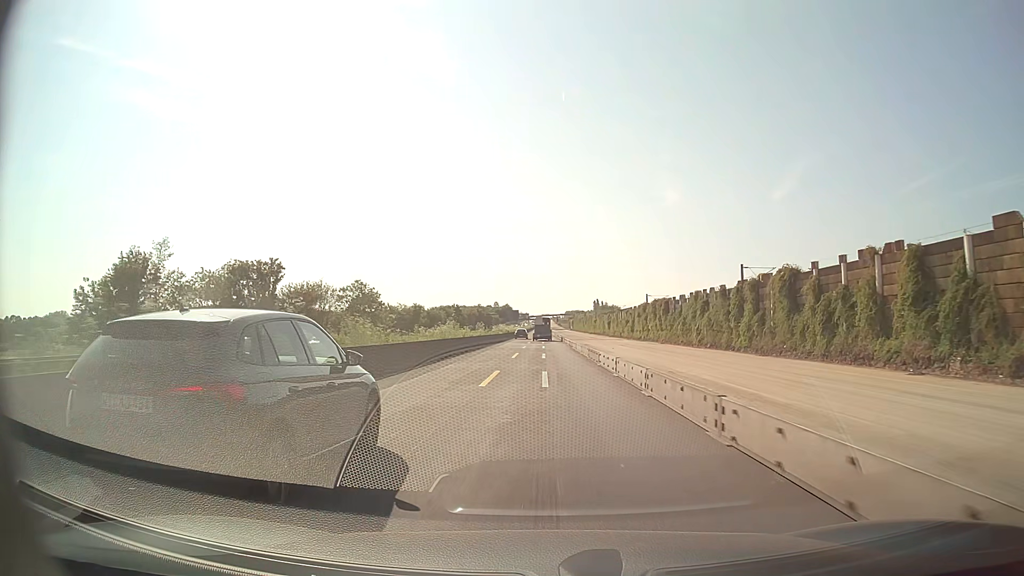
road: motorway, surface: asphalt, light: Day
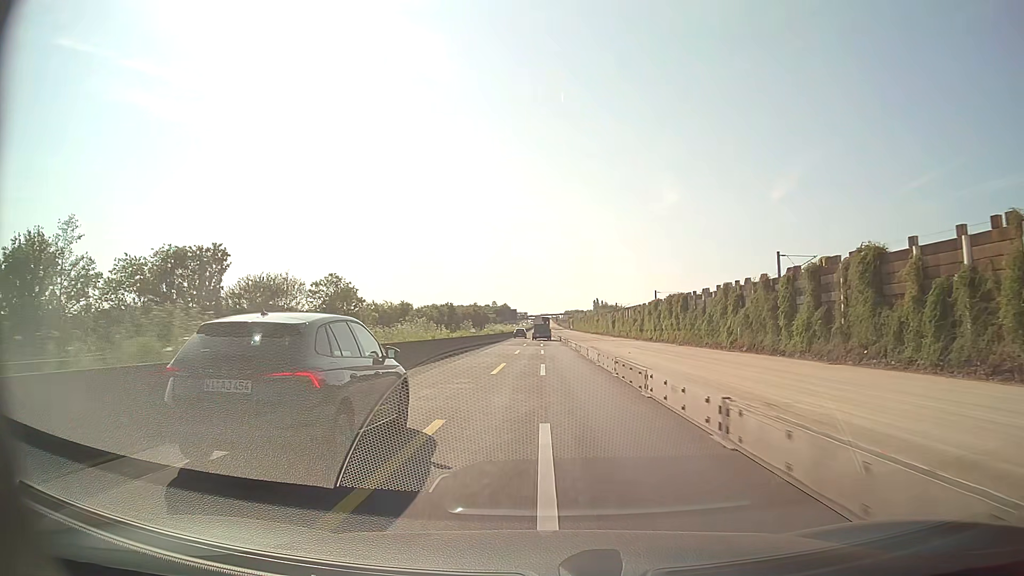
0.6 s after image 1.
(0.0, +12.3) m; 0°
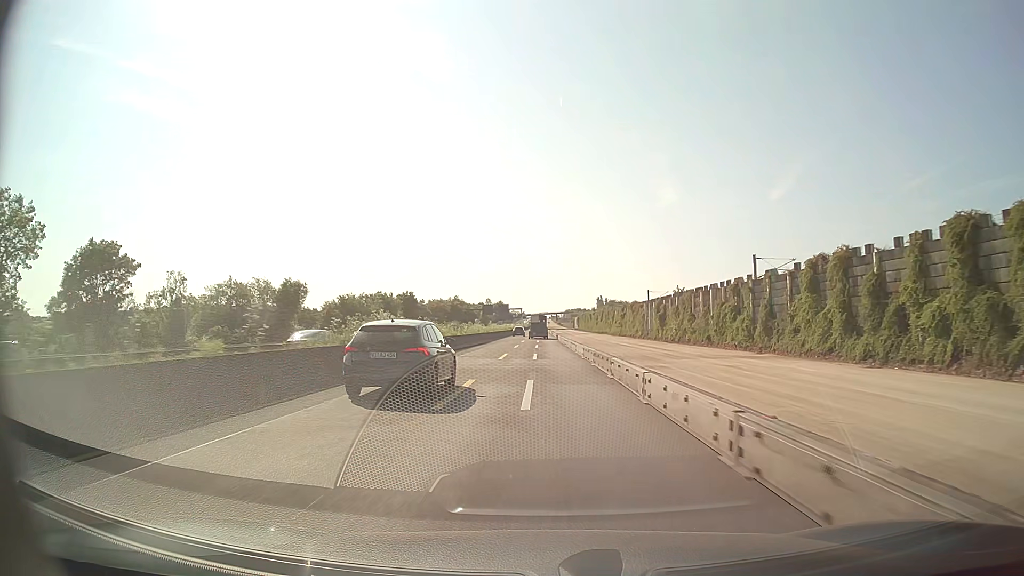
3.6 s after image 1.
(+0.1, +62.3) m; 0°
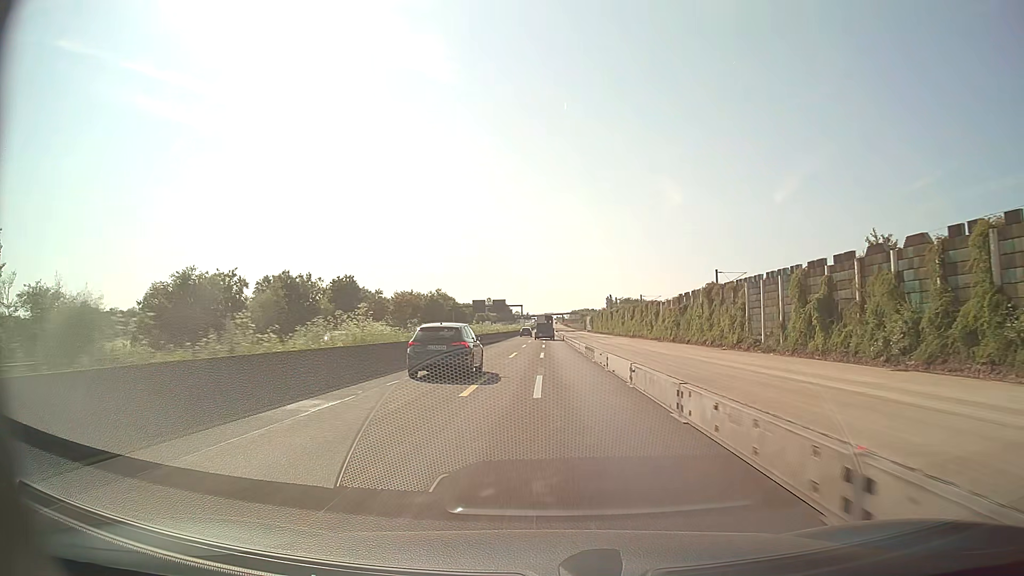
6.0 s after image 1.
(-0.3, +50.3) m; -1°
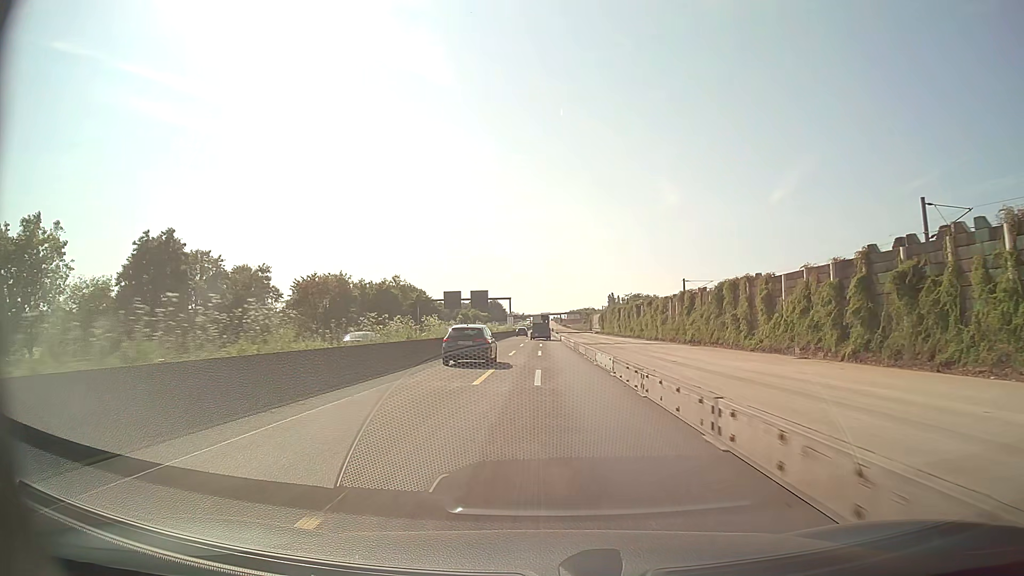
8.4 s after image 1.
(+0.2, +50.2) m; 0°
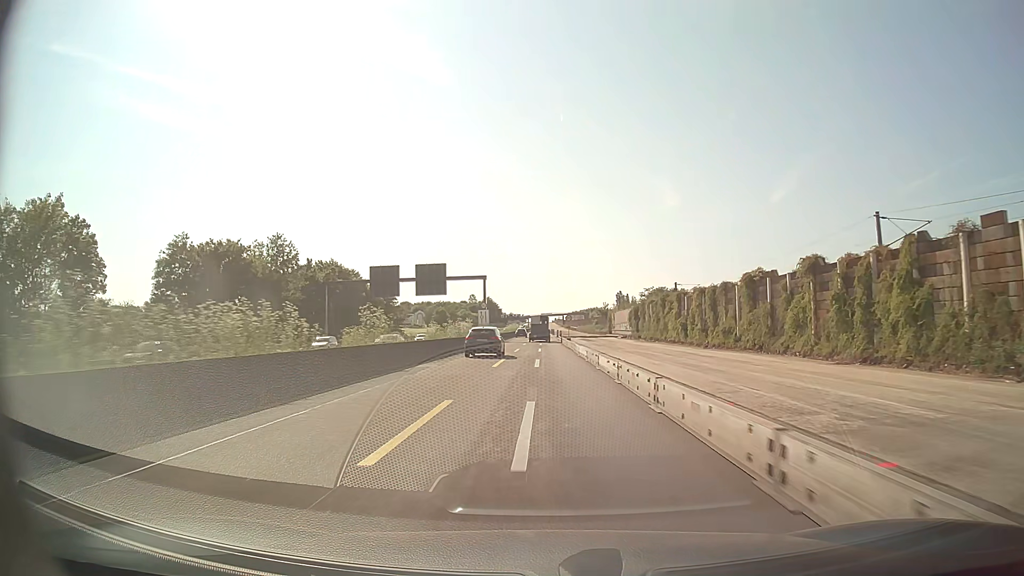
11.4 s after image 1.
(0.0, +62.4) m; 0°
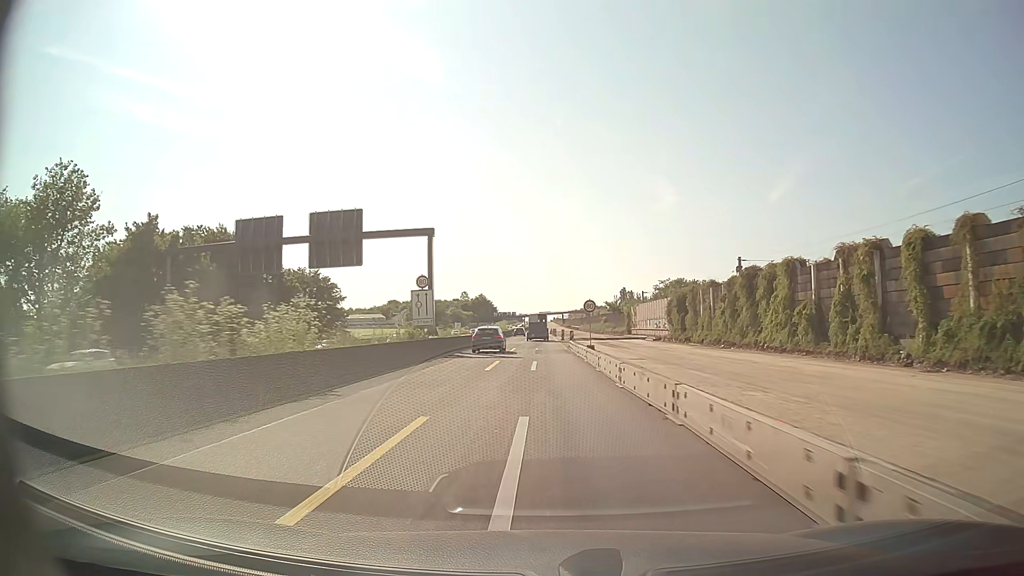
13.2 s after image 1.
(+0.1, +37.4) m; 0°
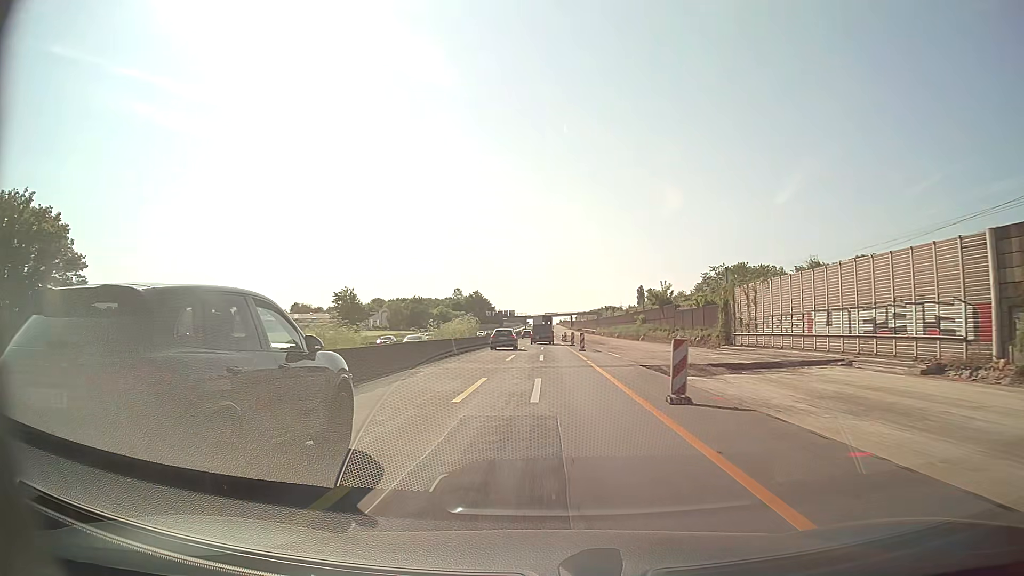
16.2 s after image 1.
(-0.3, +62.4) m; 0°
(0, +10) (0, +20) (0, +30) (0, +40) (0, +50) (0, +60) (0, +70) (0, +80) (0, +90) (0, +100) m
